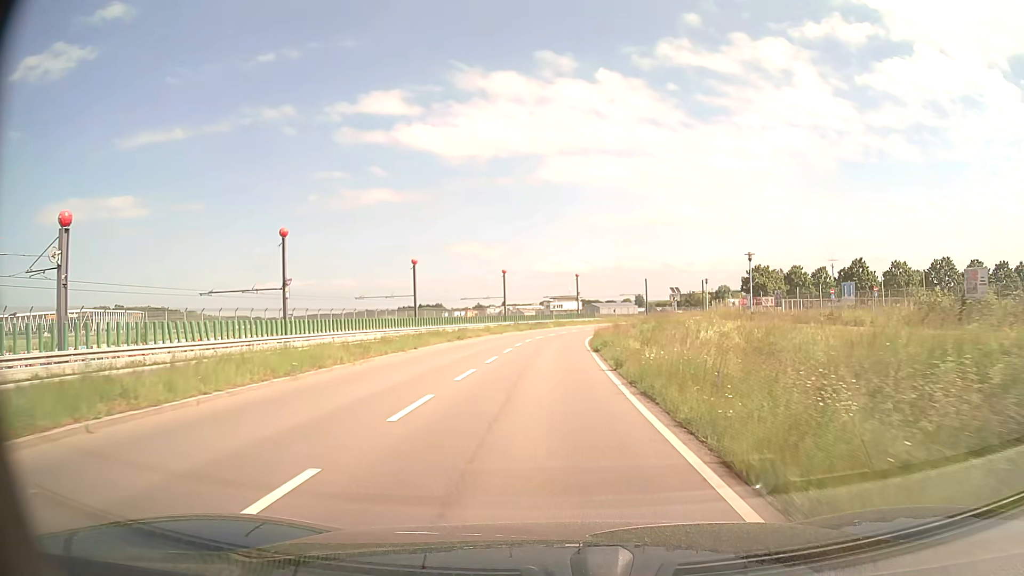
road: secondary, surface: asphalt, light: Day
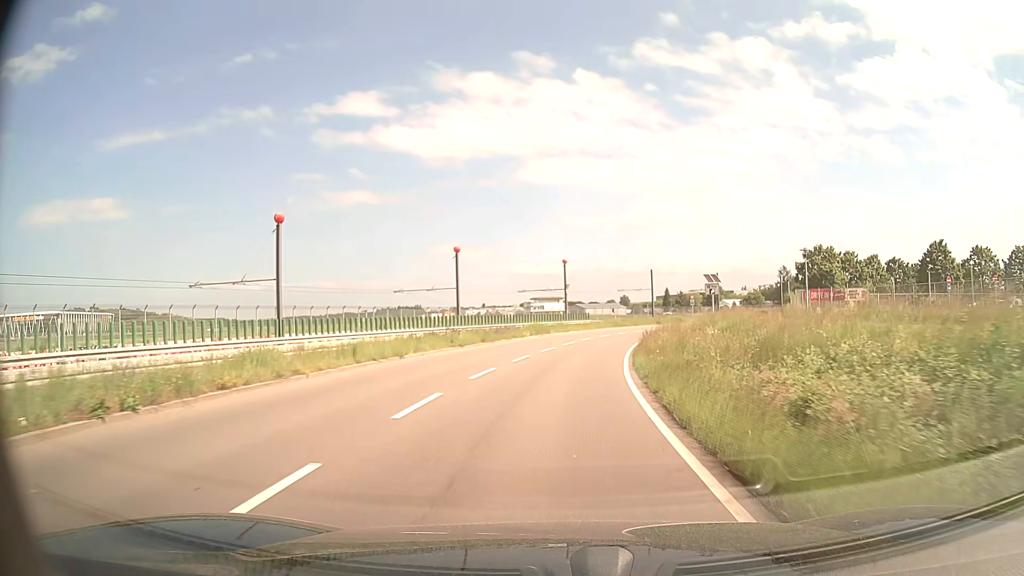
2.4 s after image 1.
(+0.2, +29.8) m; +1°
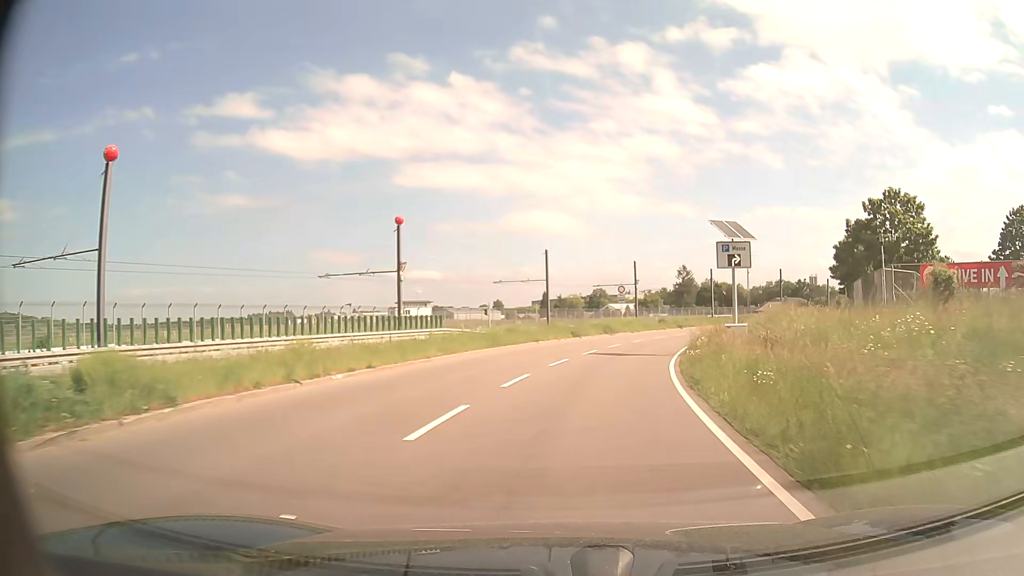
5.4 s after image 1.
(+2.9, +37.0) m; +10°
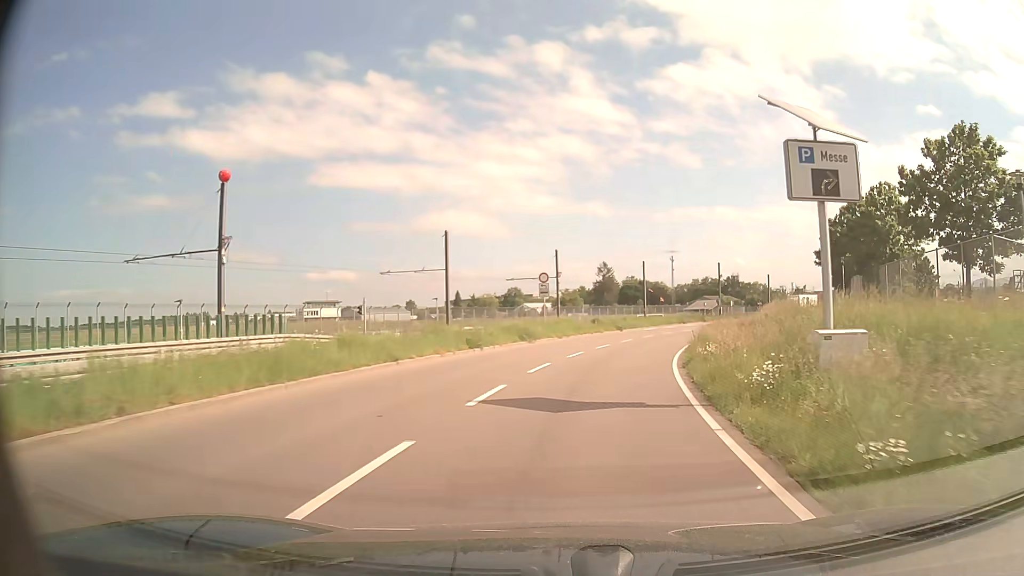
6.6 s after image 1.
(+1.0, +14.8) m; +7°
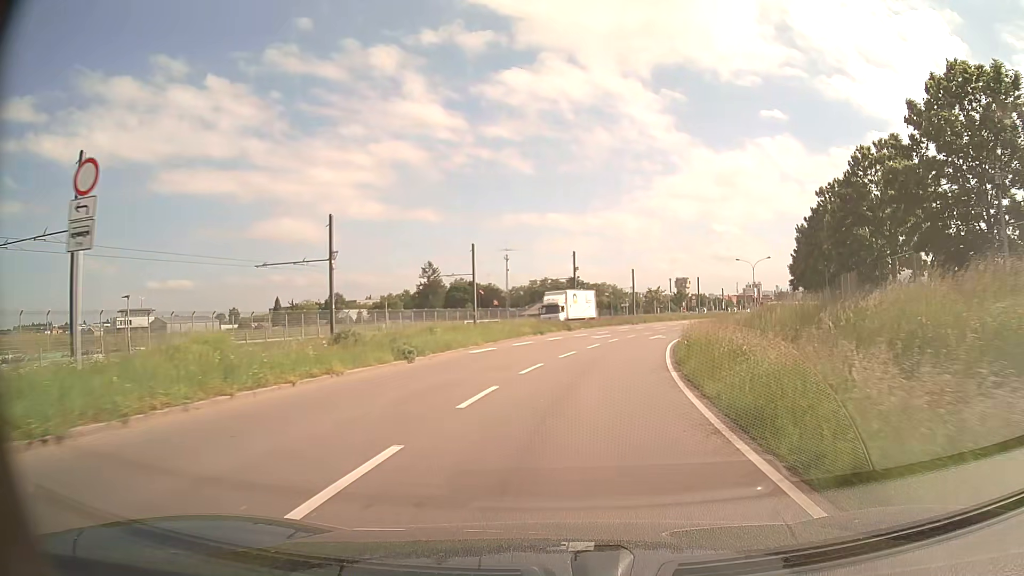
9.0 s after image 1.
(+4.0, +29.5) m; +15°
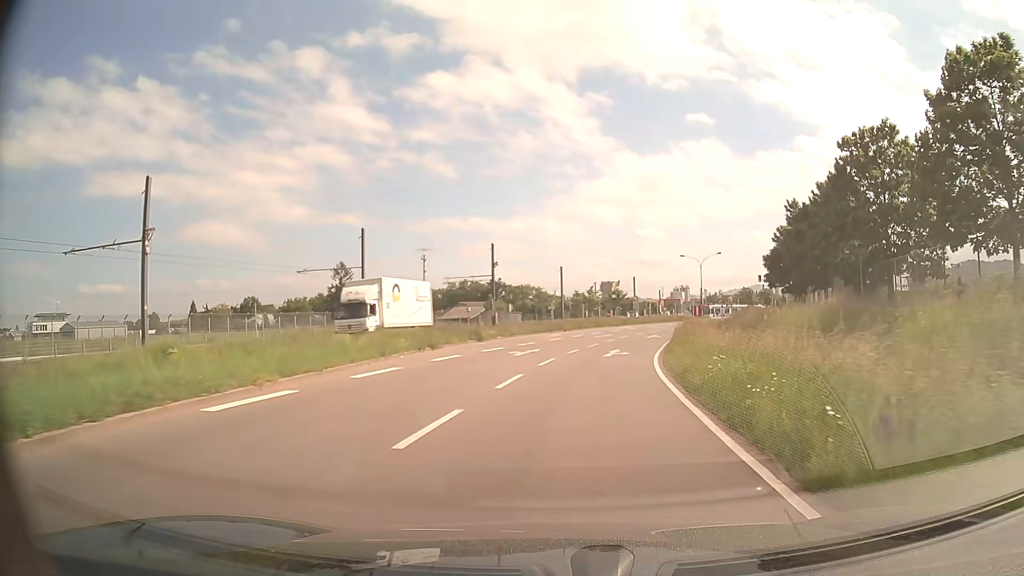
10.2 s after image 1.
(+0.7, +14.8) m; +6°
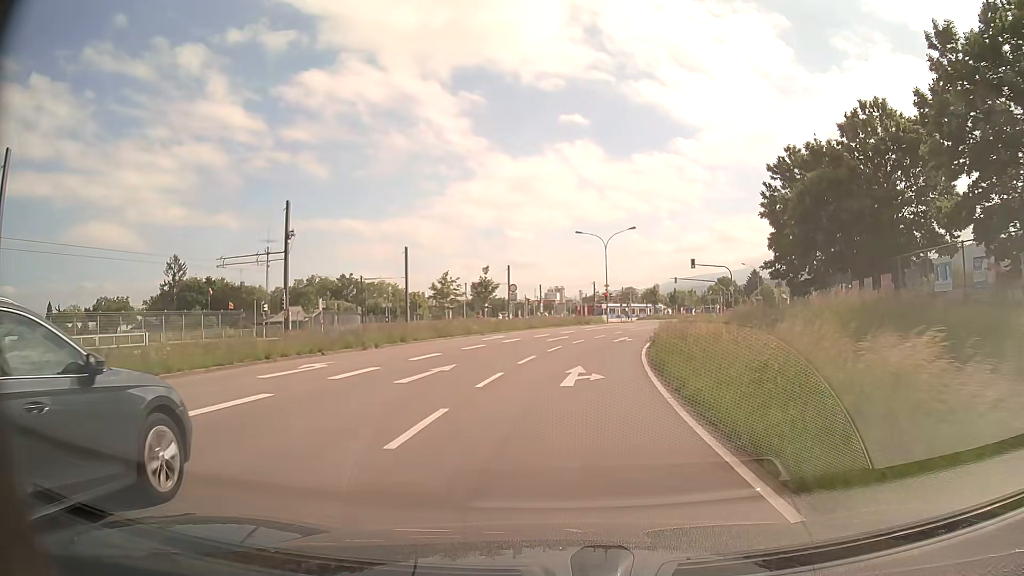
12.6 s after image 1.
(+2.8, +29.6) m; +11°
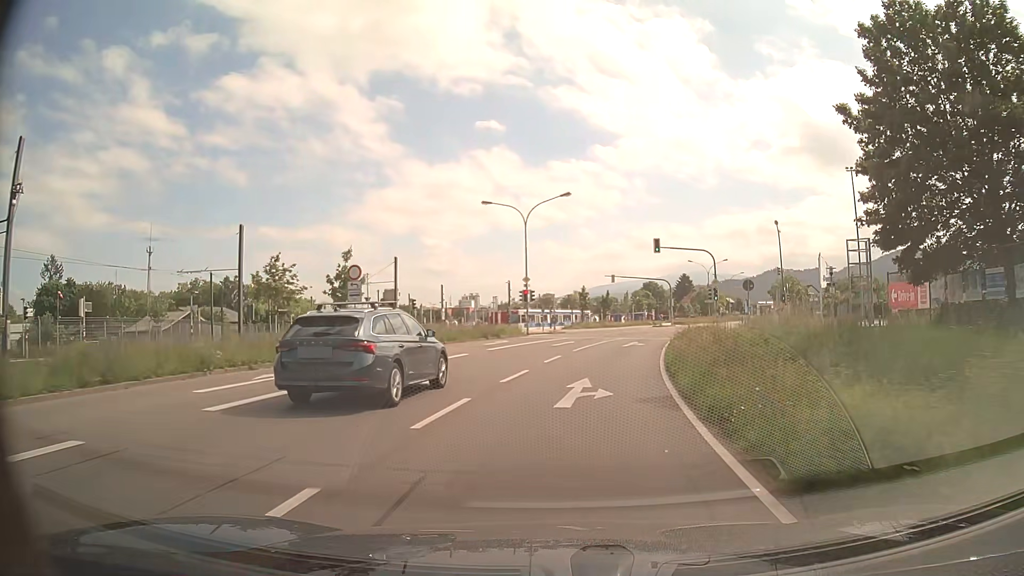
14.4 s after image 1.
(+1.4, +22.3) m; +7°
(0, +10) (+1, +20) (+3, +30) (+5, +40) (+8, +49) (+12, +58) (+15, +68) (+19, +77) (+23, +86) (+27, +96) m
